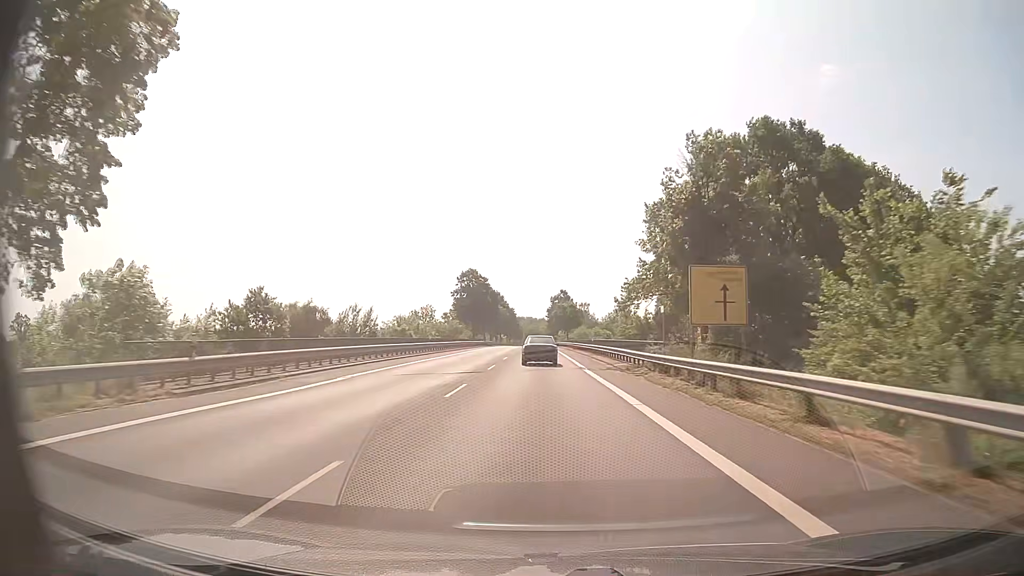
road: primary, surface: asphalt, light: Day
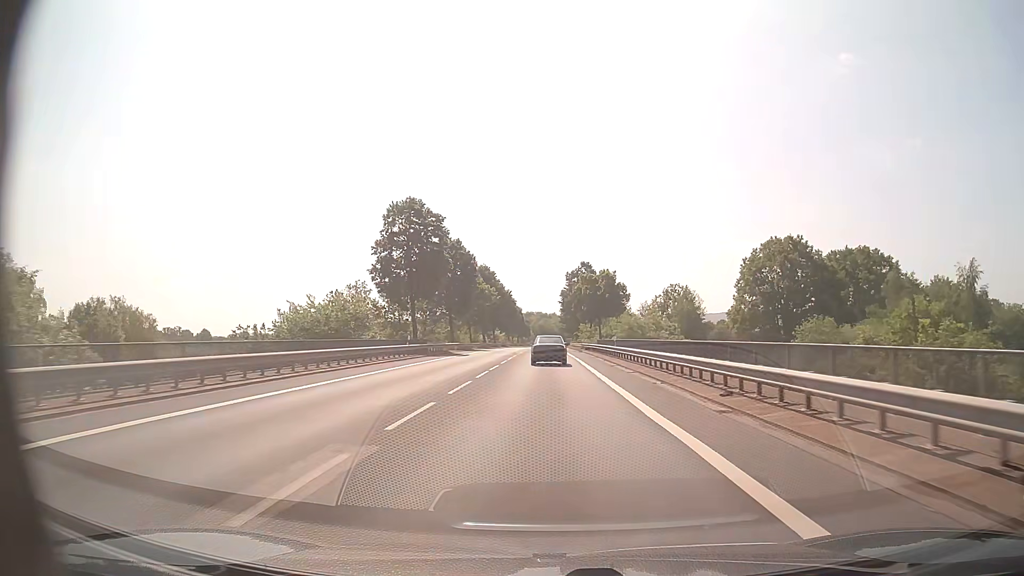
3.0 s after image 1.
(-0.7, +59.9) m; -1°
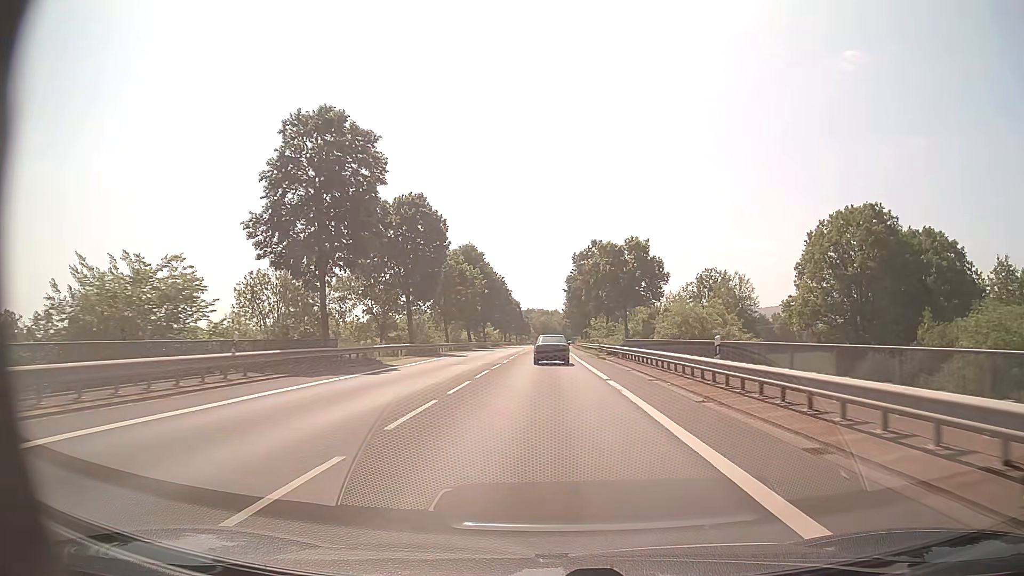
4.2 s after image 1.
(0.0, +24.2) m; 0°
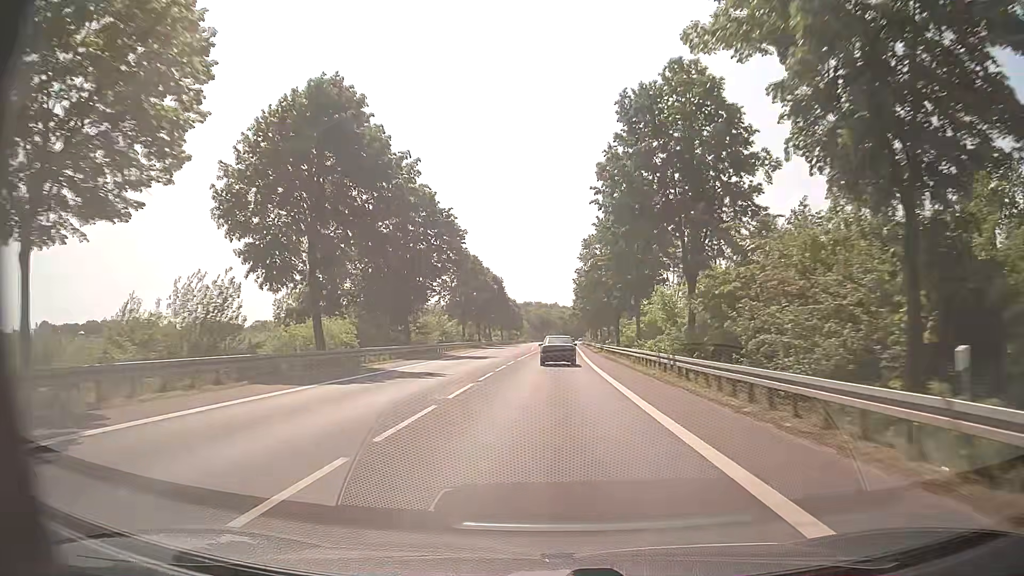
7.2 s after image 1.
(0.0, +61.0) m; 0°
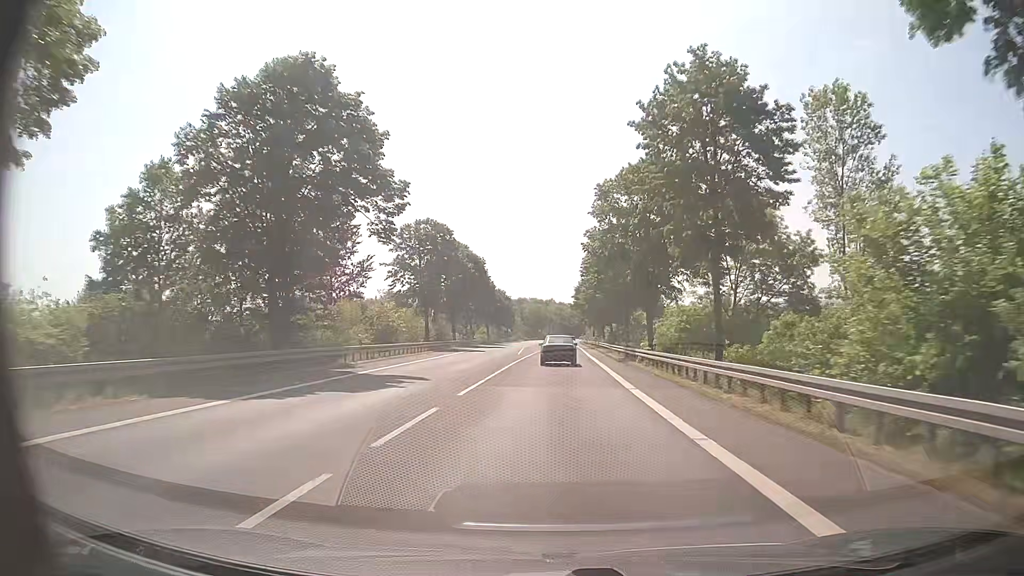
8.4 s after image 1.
(0.0, +24.6) m; 0°
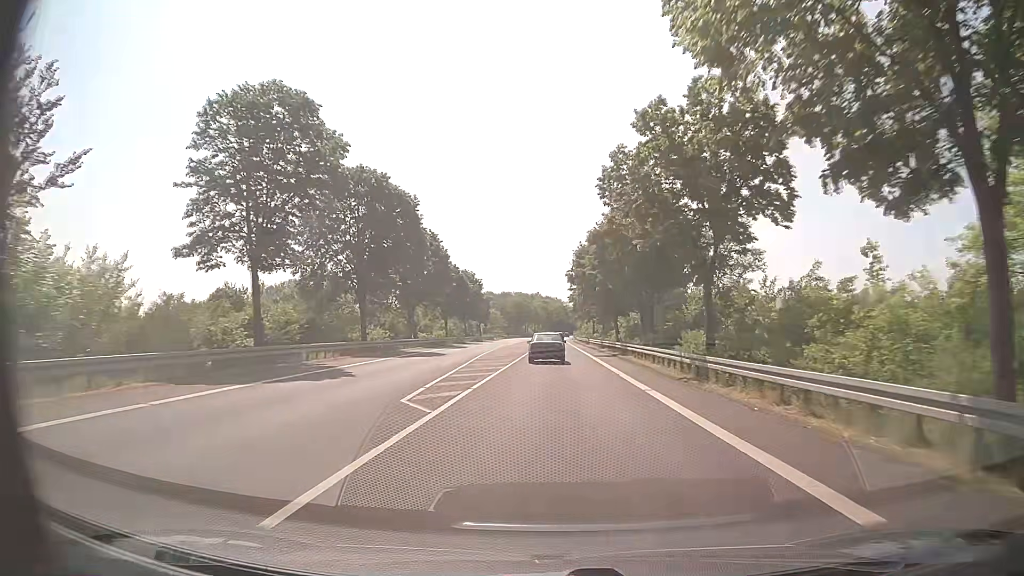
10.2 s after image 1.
(+0.4, +37.0) m; +1°
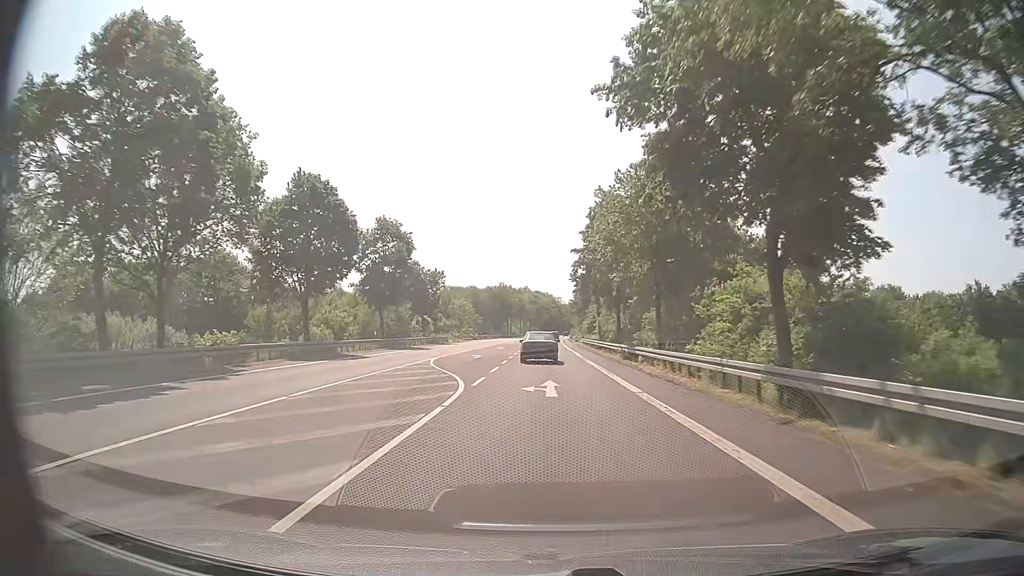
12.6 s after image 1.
(+0.5, +49.0) m; +1°
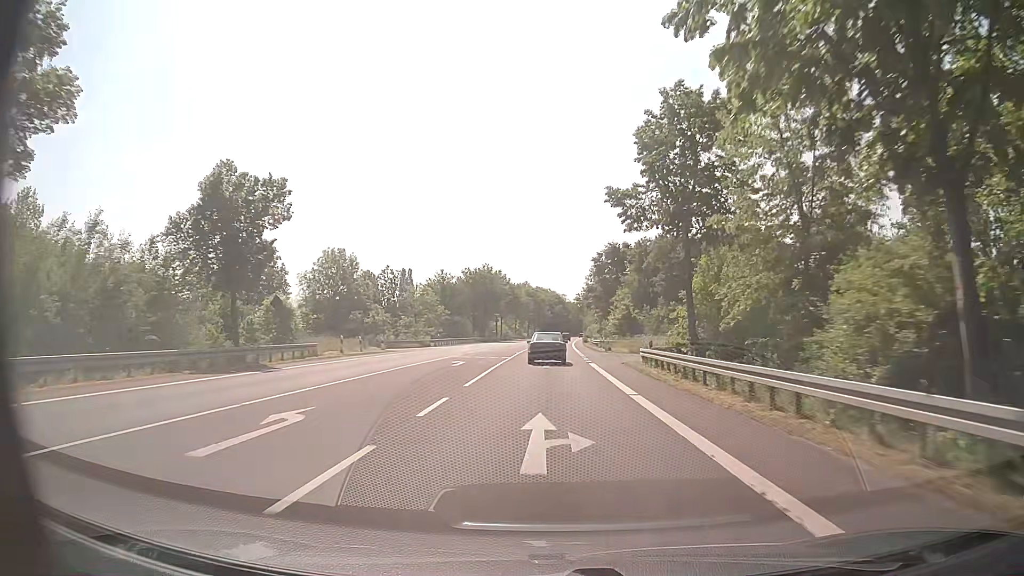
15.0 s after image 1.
(+0.2, +48.3) m; 0°
(0, +10) (0, +20) (0, +30) (0, +40) (0, +50) (0, +60) (+1, +70) (+1, +80) (+1, +90) (+2, +100) m
